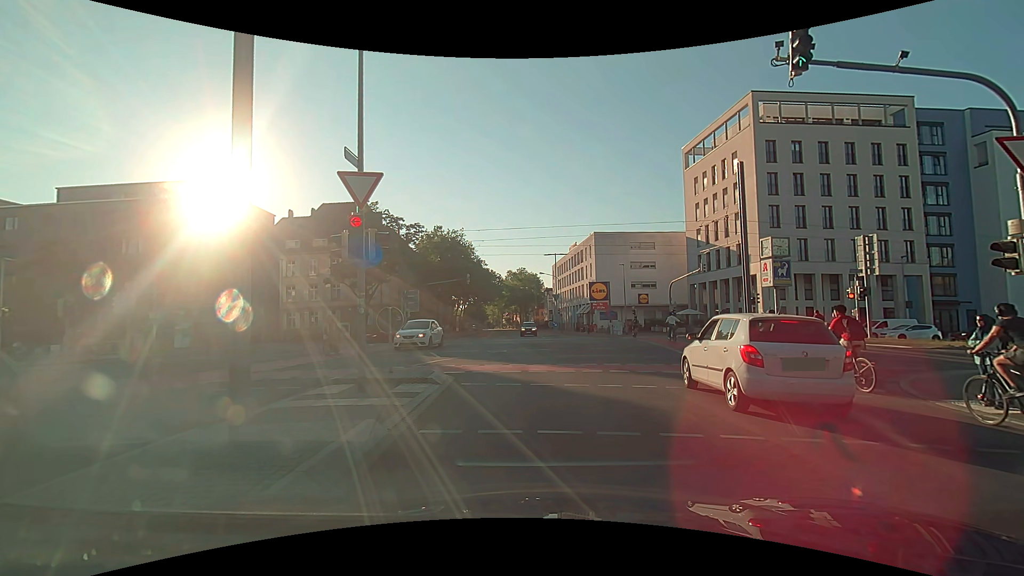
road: tertiary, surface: asphalt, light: Day
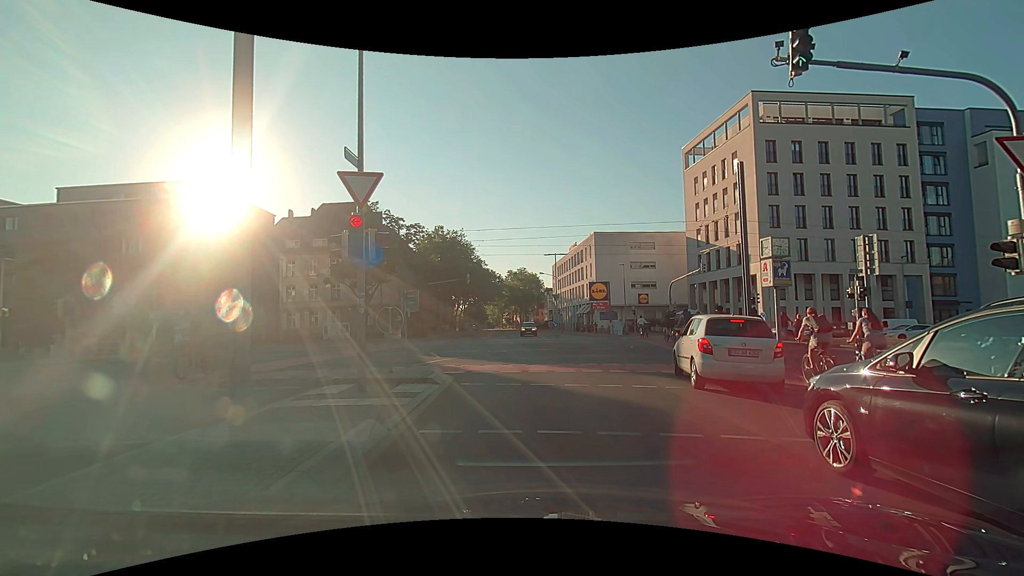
(0.0, 0.0) m; 0°
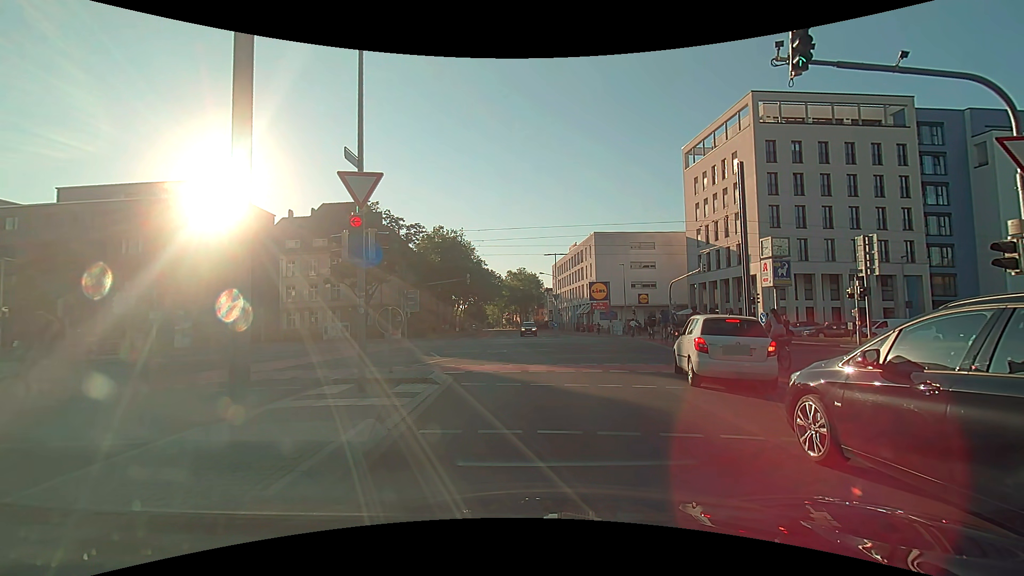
(0.0, 0.0) m; 0°
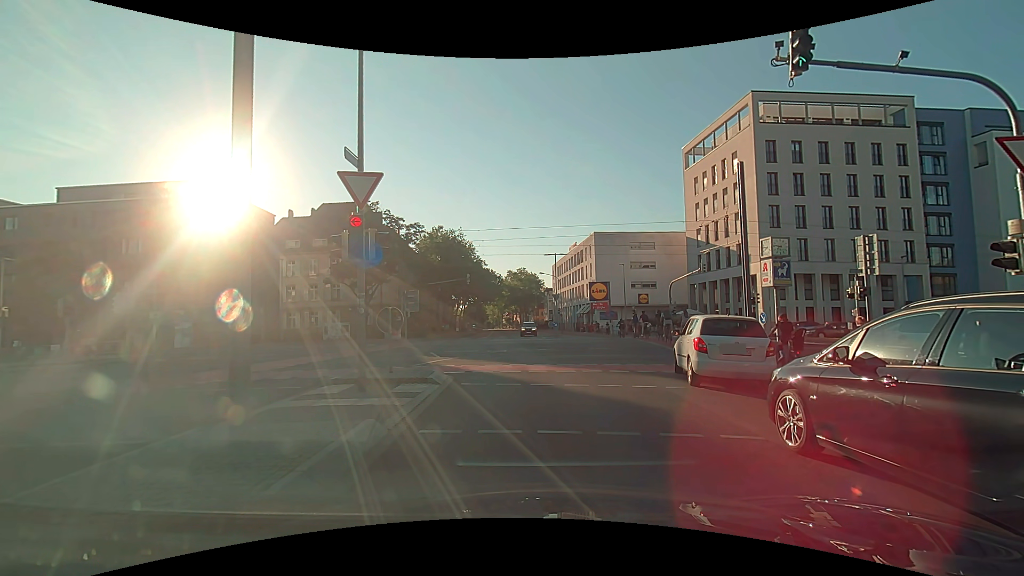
(0.0, 0.0) m; 0°
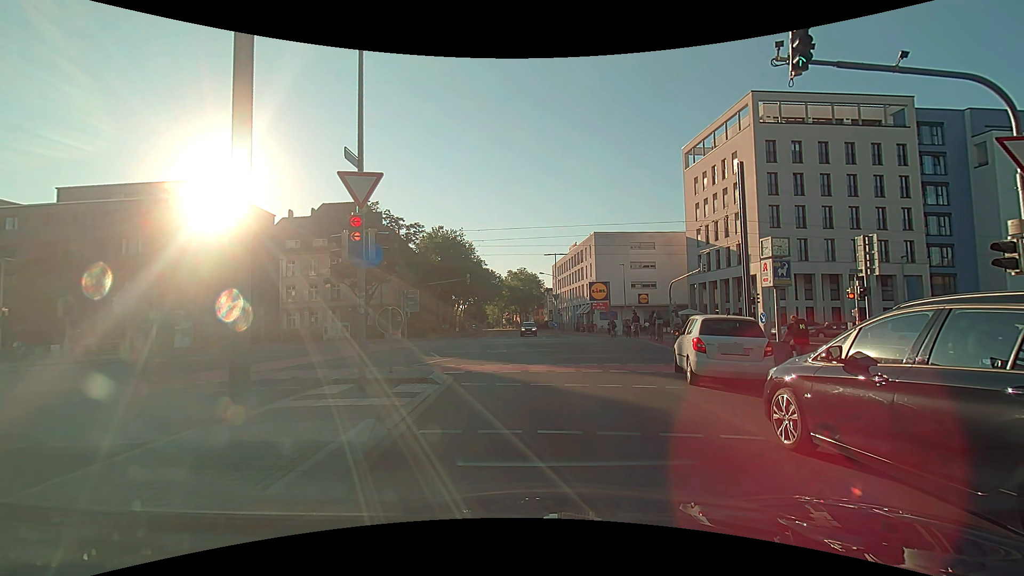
(0.0, 0.0) m; 0°
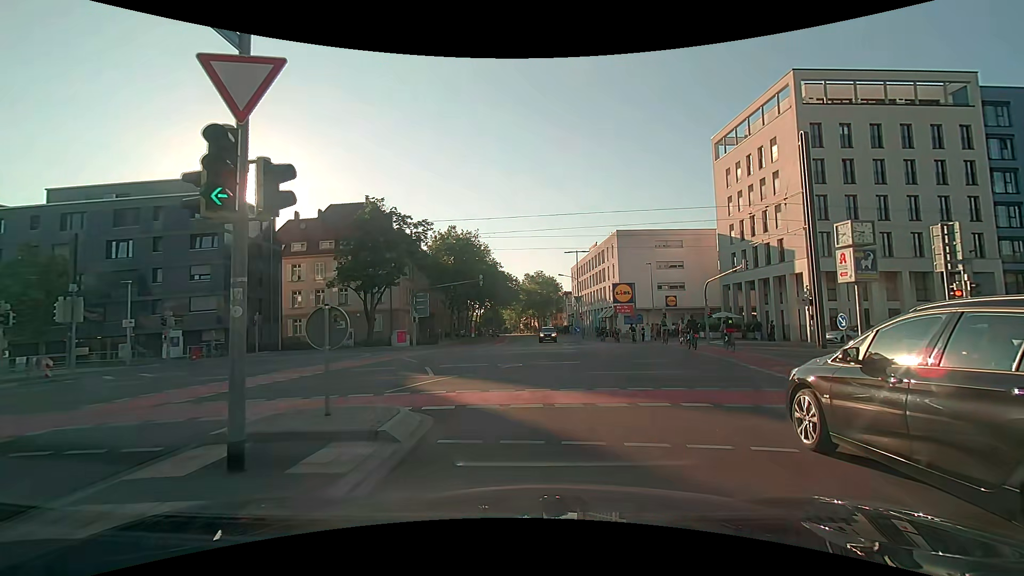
(0.0, +4.9) m; -1°
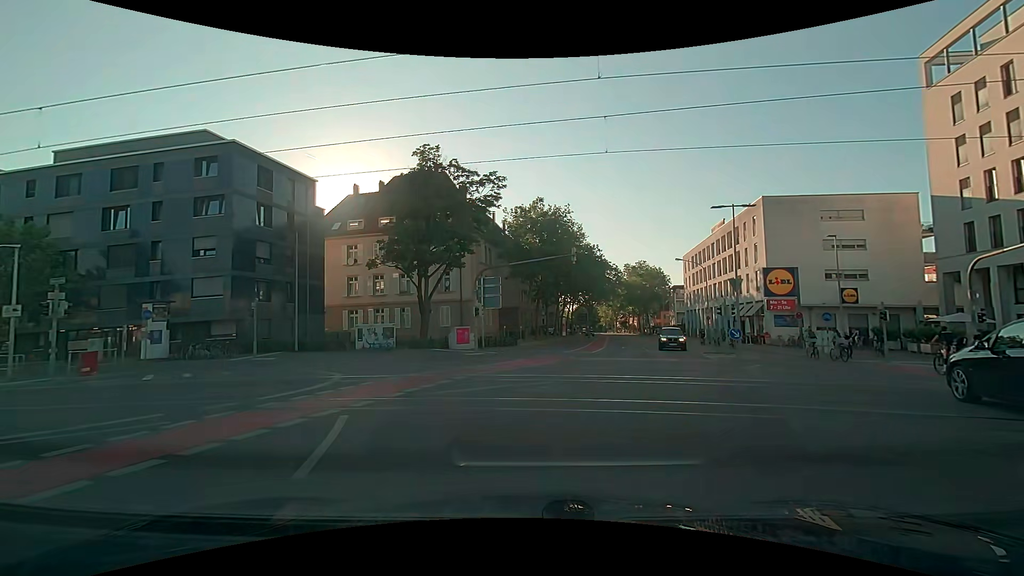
(-1.2, +15.5) m; -11°
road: secondary
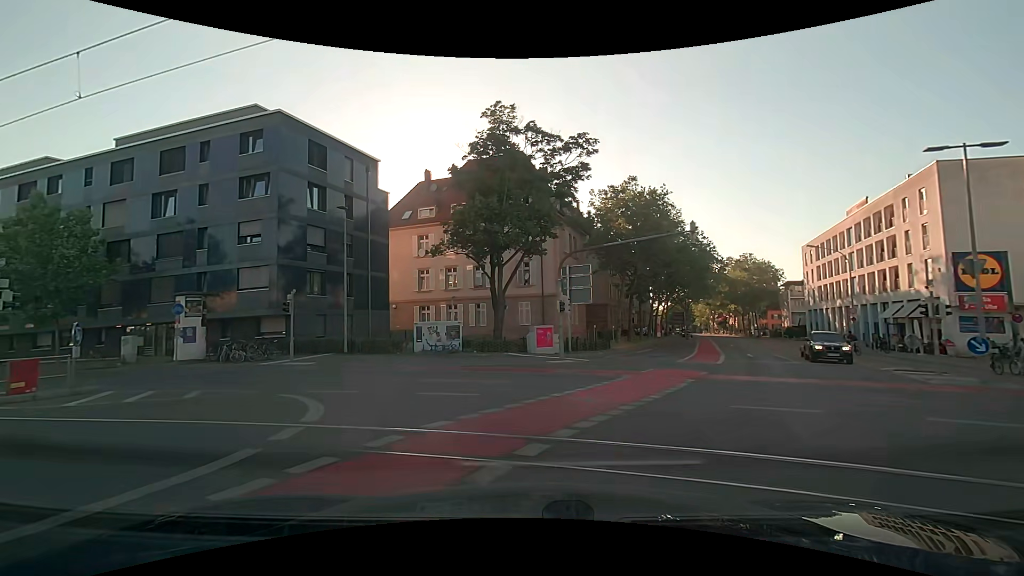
(-0.5, +7.2) m; -9°
(-2, +10) (-8, +18) (-17, +22) (-26, +25) (-36, +28) (-46, +30) (-55, +33) (-65, +36) (-74, +39) (-84, +41) m
